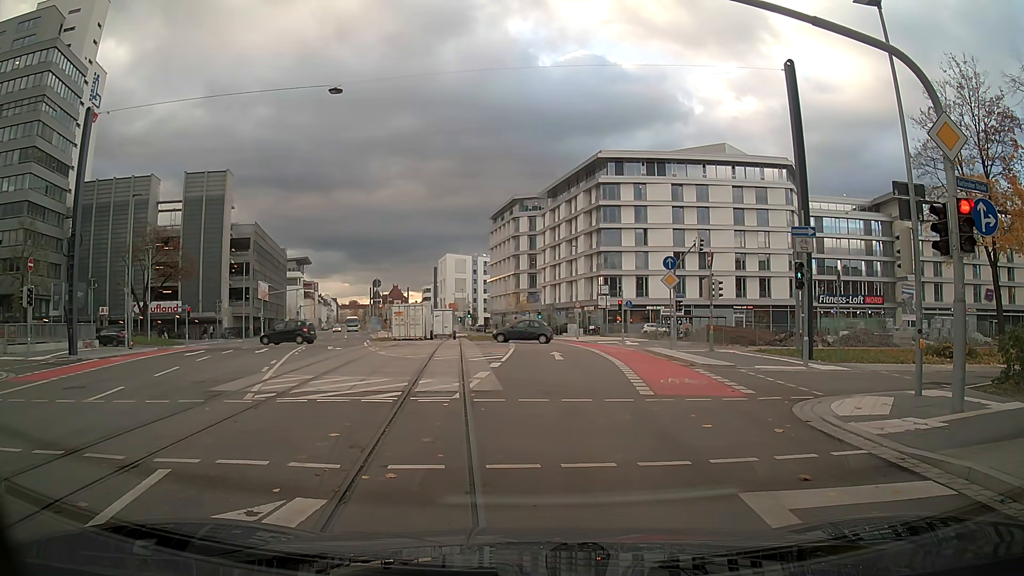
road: secondary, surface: asphalt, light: Day
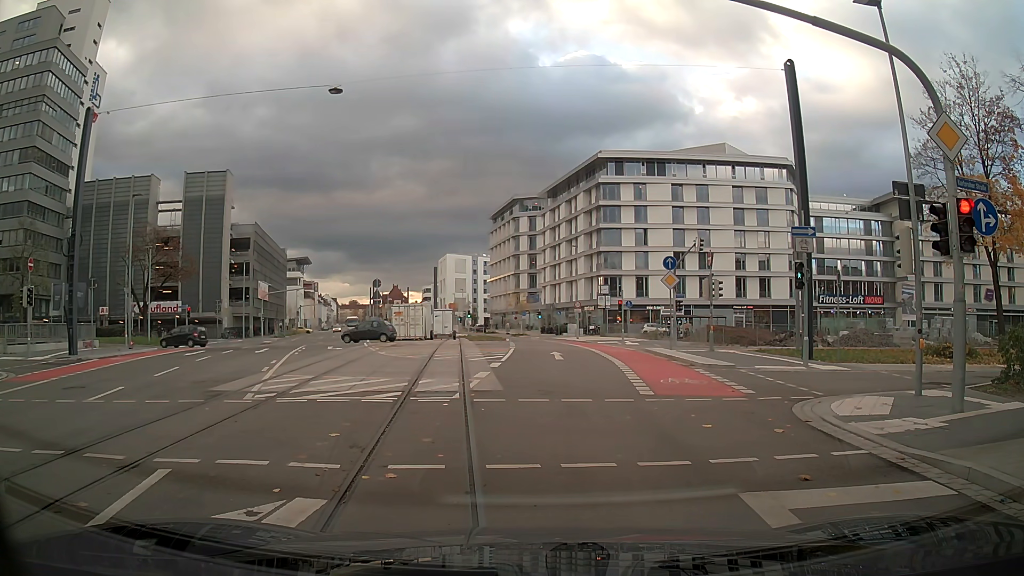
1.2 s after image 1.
(0.0, 0.0) m; 0°
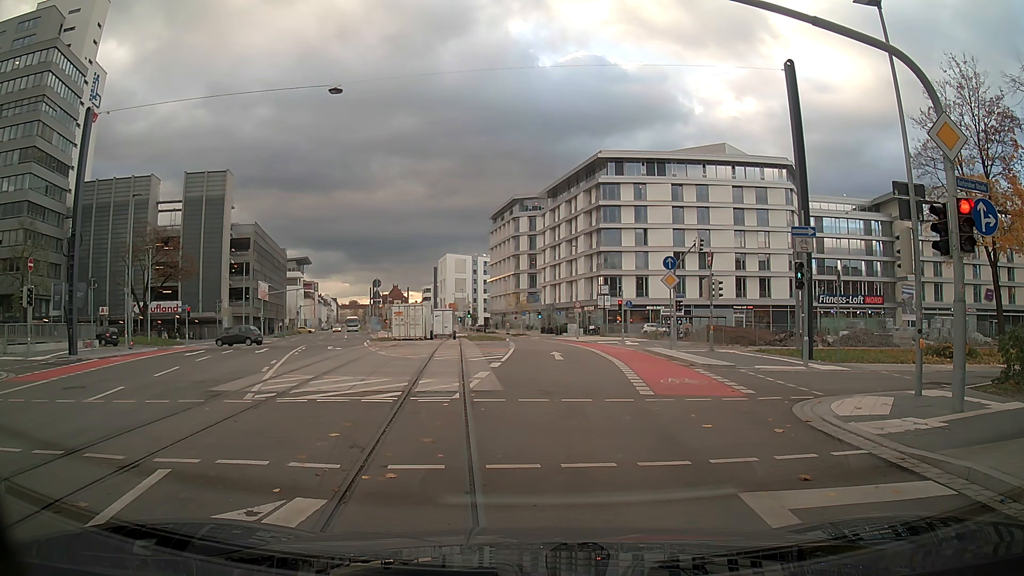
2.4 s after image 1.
(0.0, 0.0) m; 0°
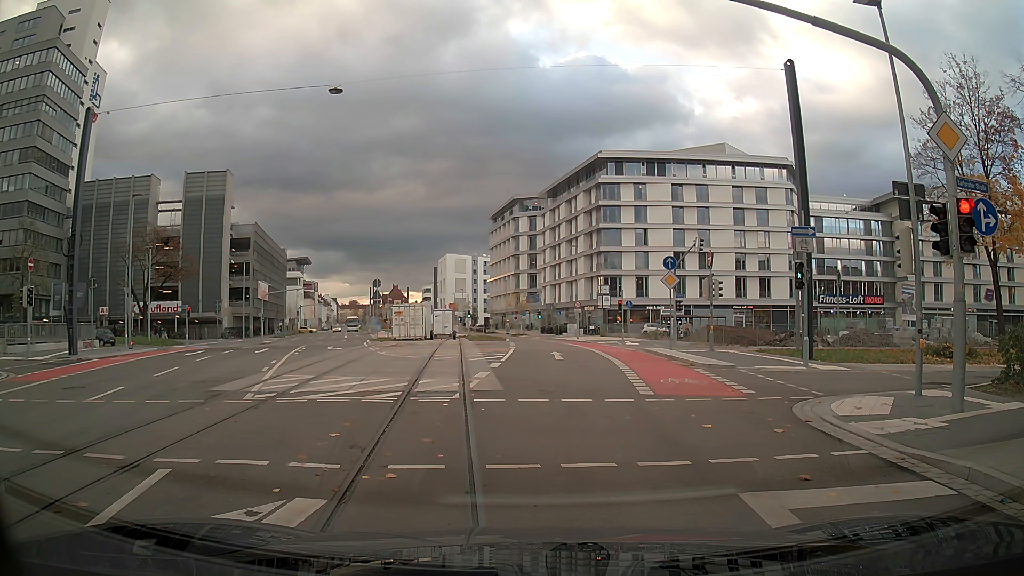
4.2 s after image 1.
(0.0, 0.0) m; 0°
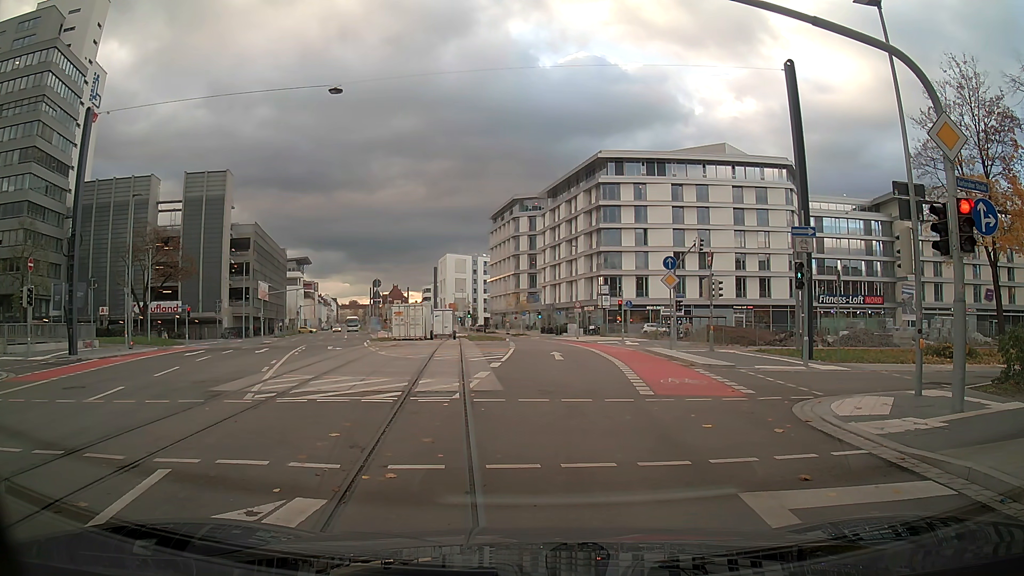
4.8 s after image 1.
(0.0, 0.0) m; 0°
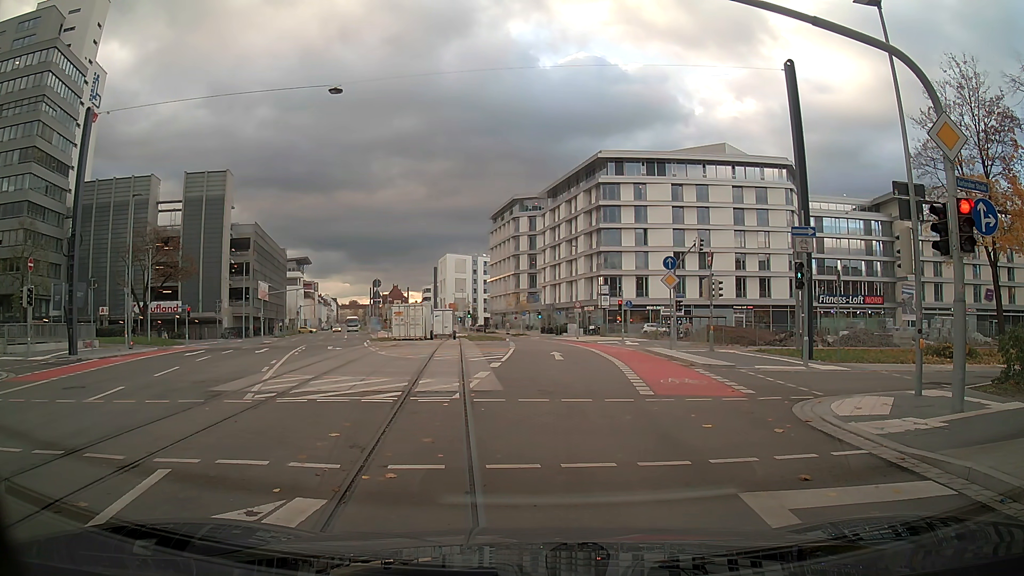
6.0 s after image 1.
(0.0, 0.0) m; 0°
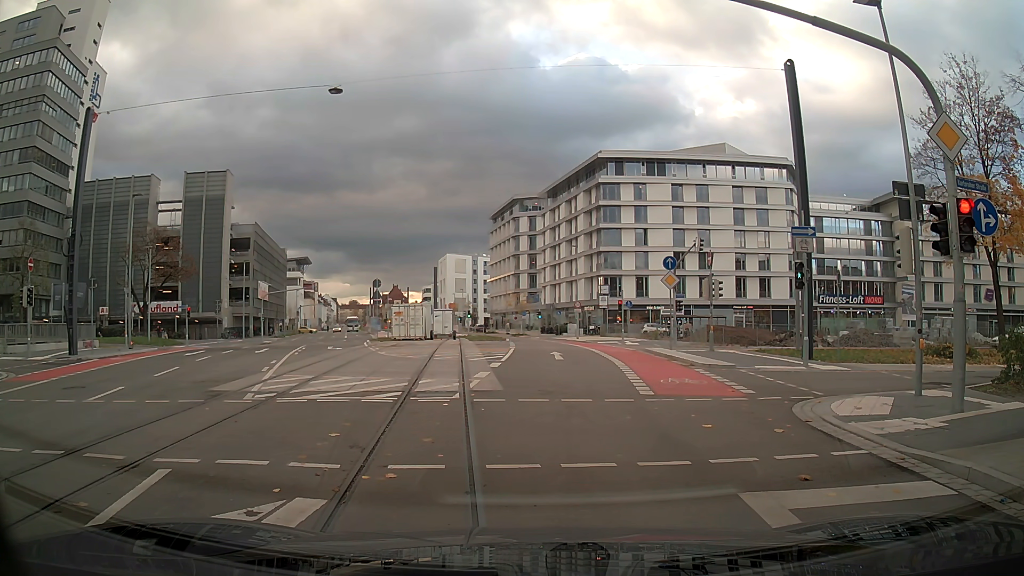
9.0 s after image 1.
(0.0, 0.0) m; 0°
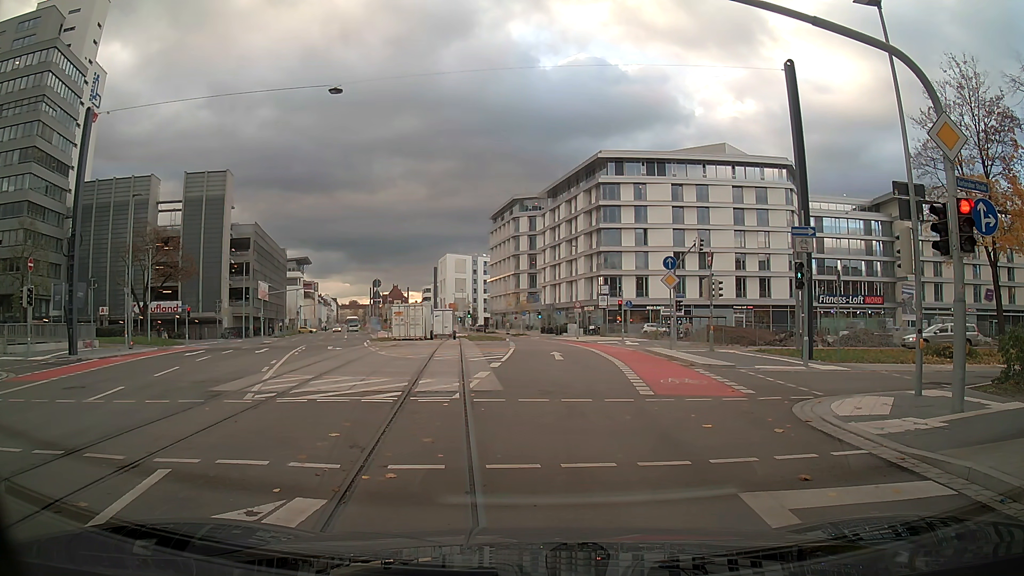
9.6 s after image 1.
(0.0, 0.0) m; 0°
(0, +10) (0, +20) (0, +30) (0, +40) (-1, +50) (-2, +60) (-3, +70) (-6, +80) (-8, +89) (-11, +99) m
